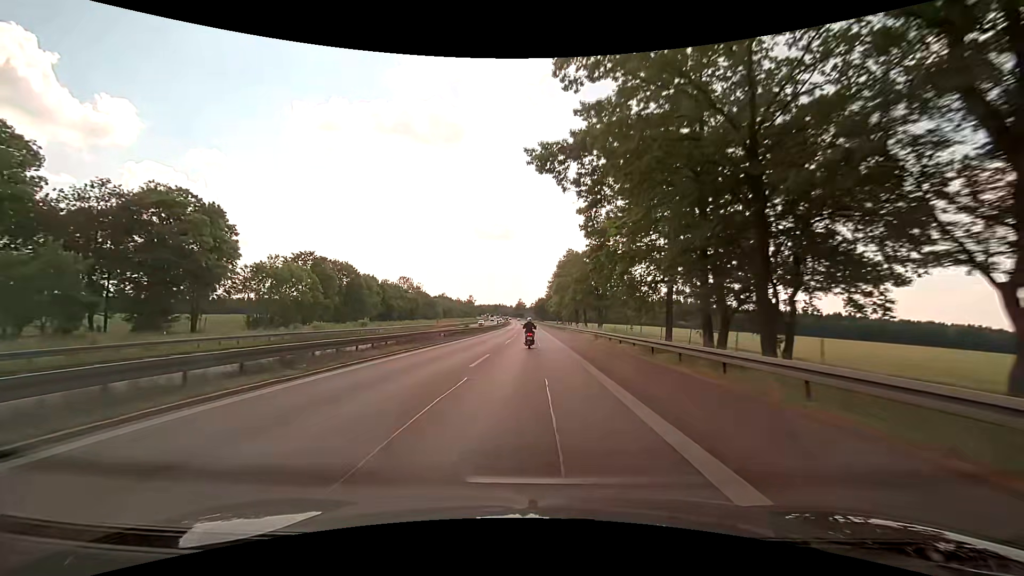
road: motorway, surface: asphalt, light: Day
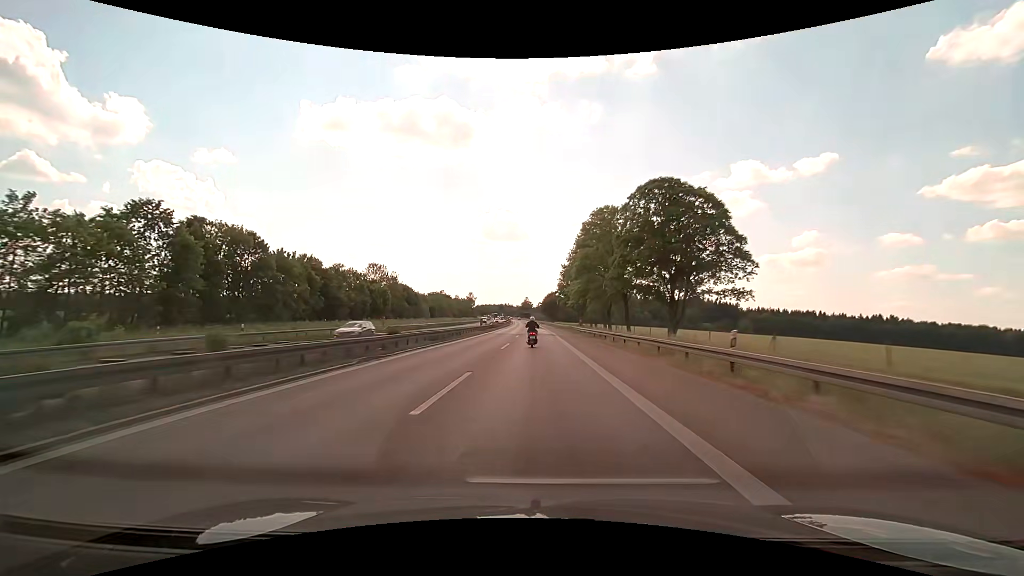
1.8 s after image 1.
(-0.2, +43.7) m; -1°
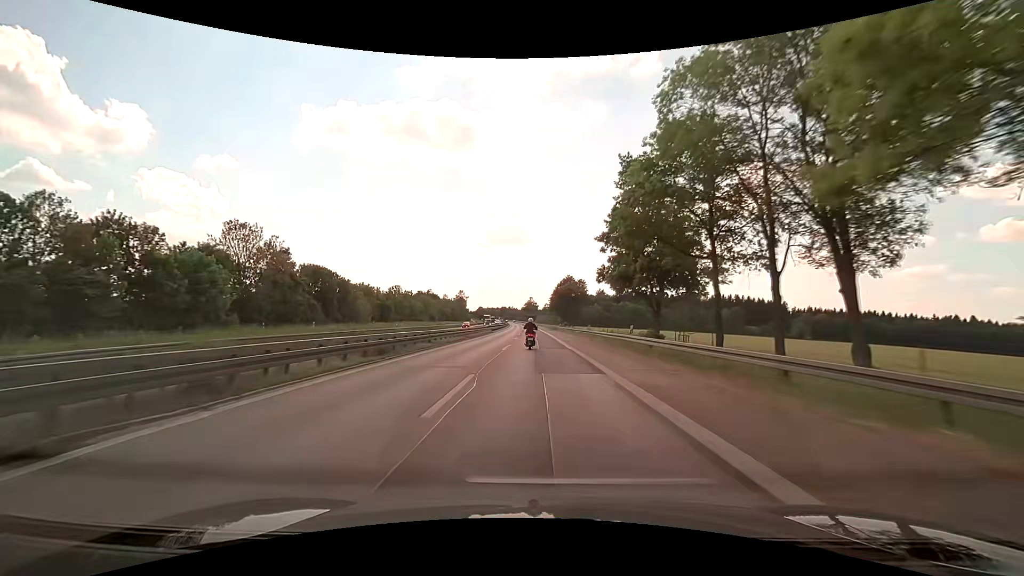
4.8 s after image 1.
(-0.2, +71.6) m; -1°
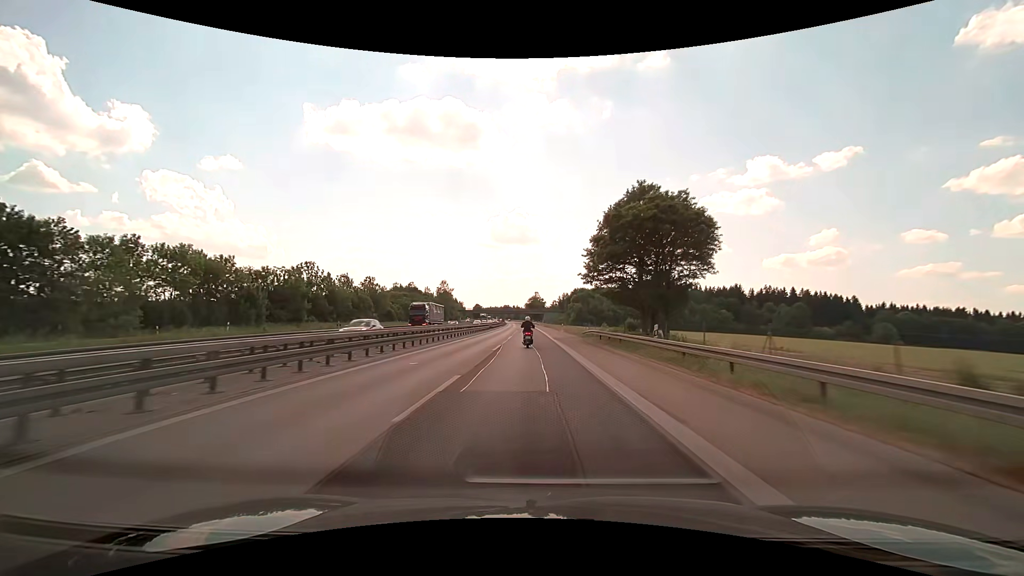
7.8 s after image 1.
(-0.2, +70.4) m; -1°
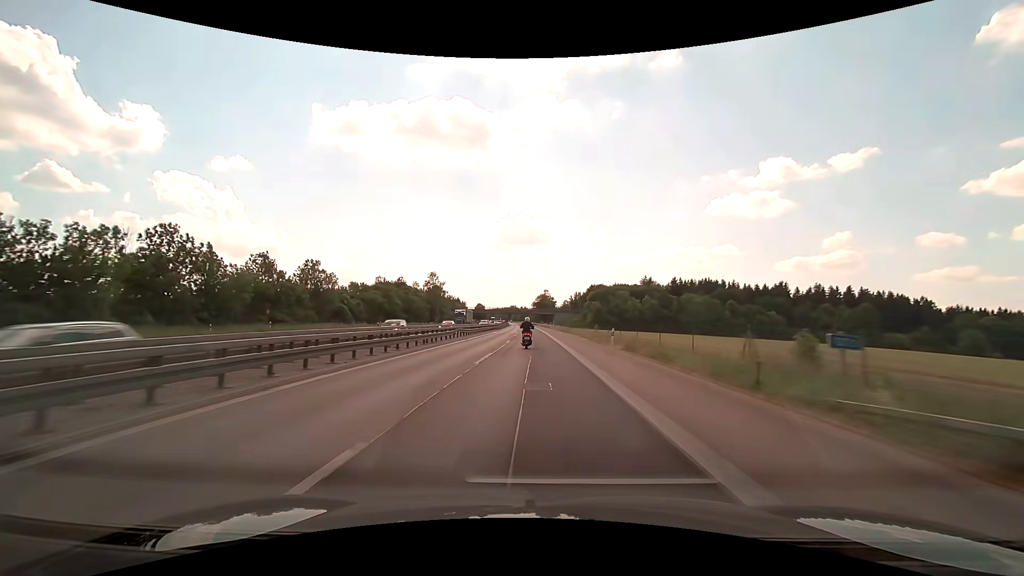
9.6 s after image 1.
(-0.4, +41.8) m; -1°
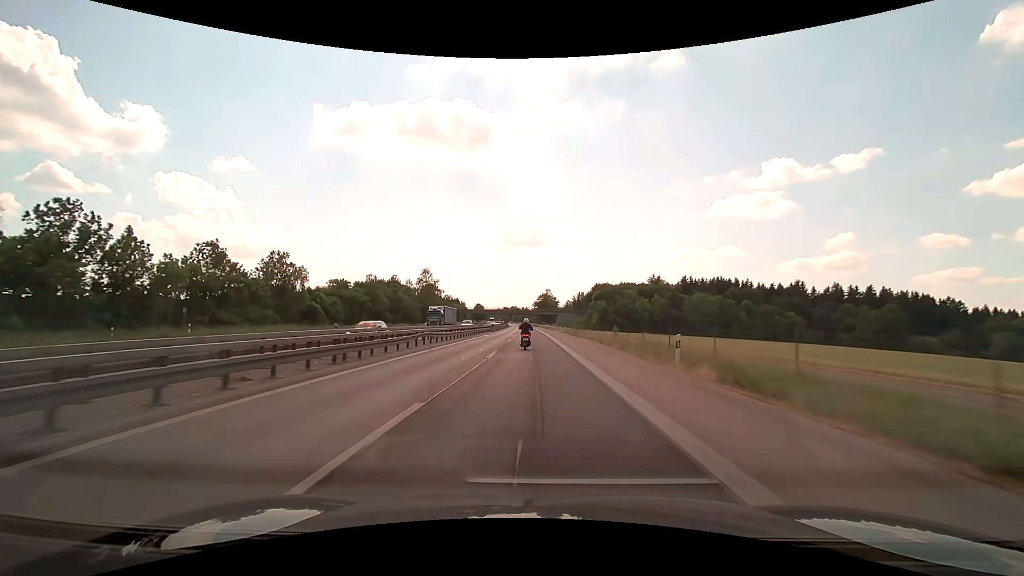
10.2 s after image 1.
(-0.1, +13.9) m; 0°
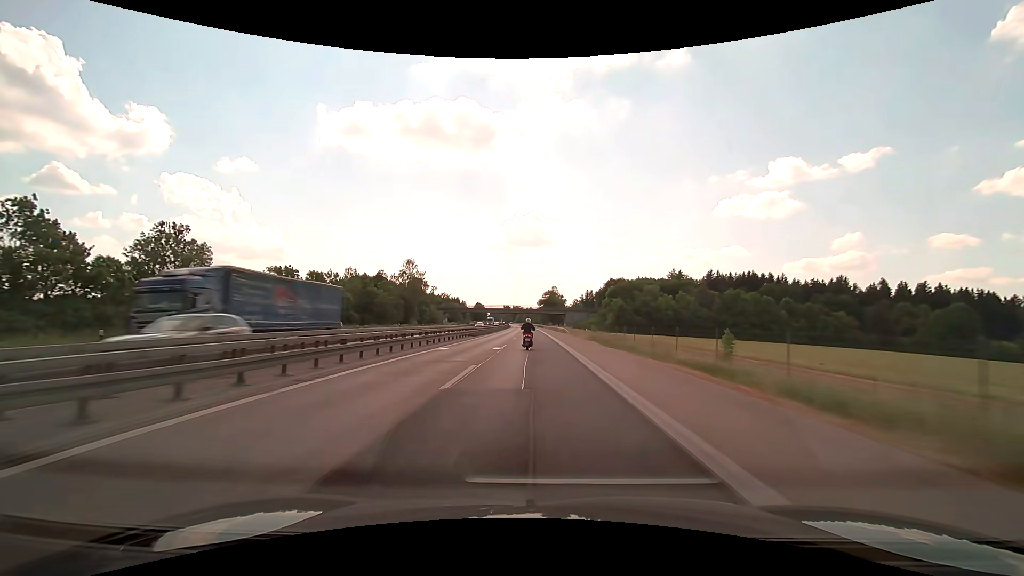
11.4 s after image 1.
(-0.1, +27.6) m; 0°
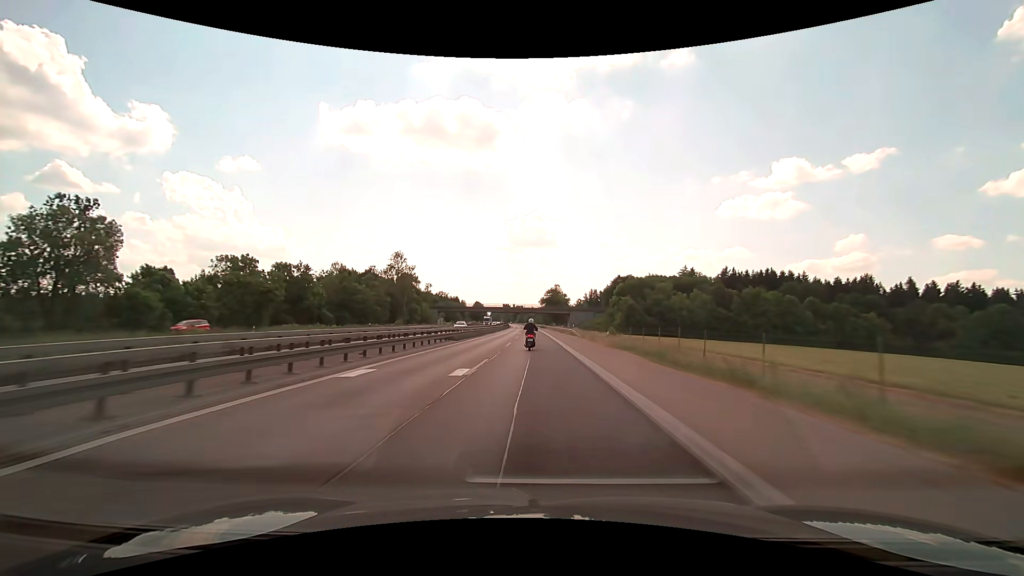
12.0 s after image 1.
(-0.1, +13.7) m; 0°
(0, +10) (0, +20) (0, +30) (0, +40) (0, +50) (0, +60) (0, +70) (0, +80) (0, +90) (0, +100) m
